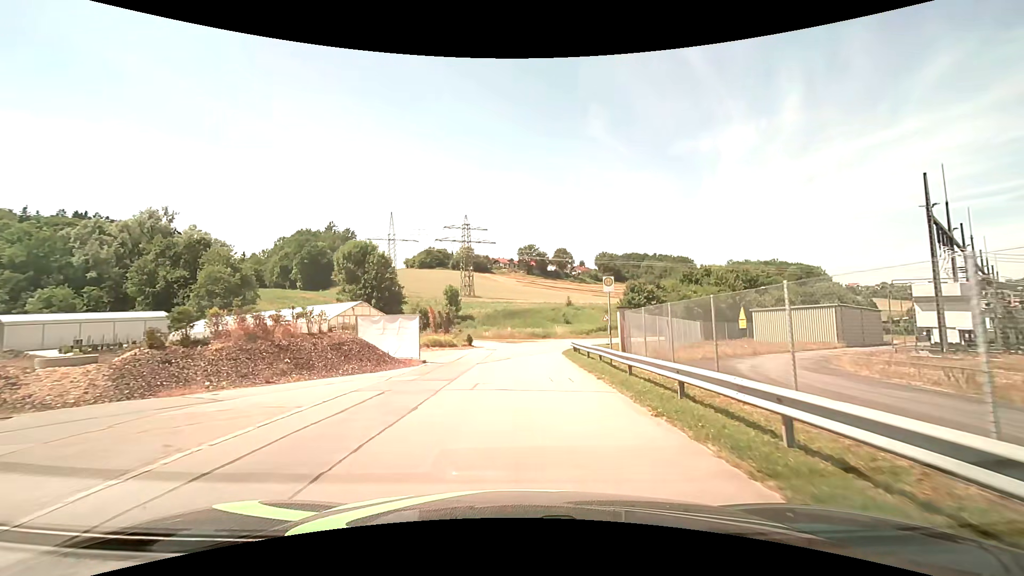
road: residential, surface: asphalt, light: Day
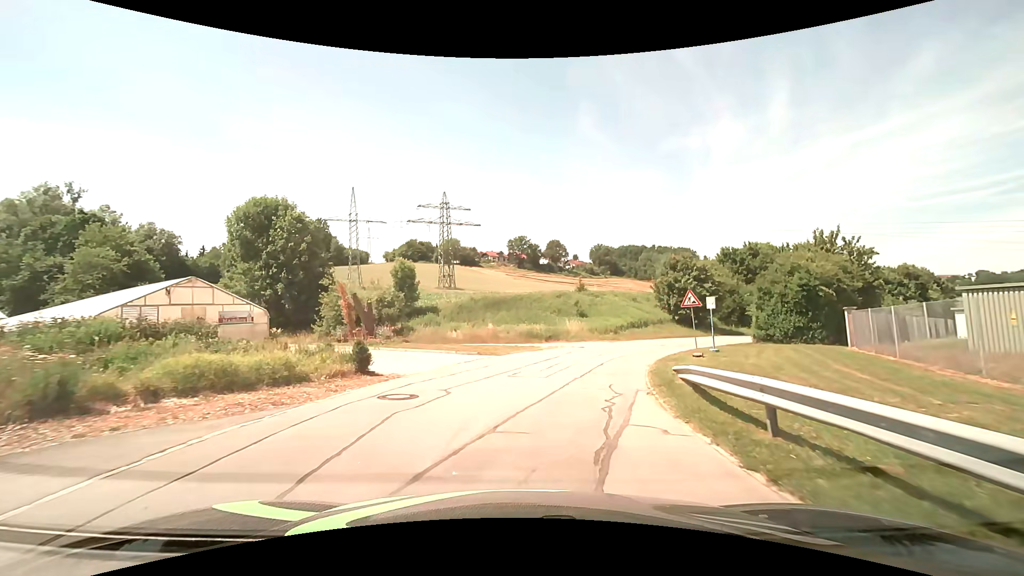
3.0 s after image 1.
(+0.1, +24.7) m; +1°
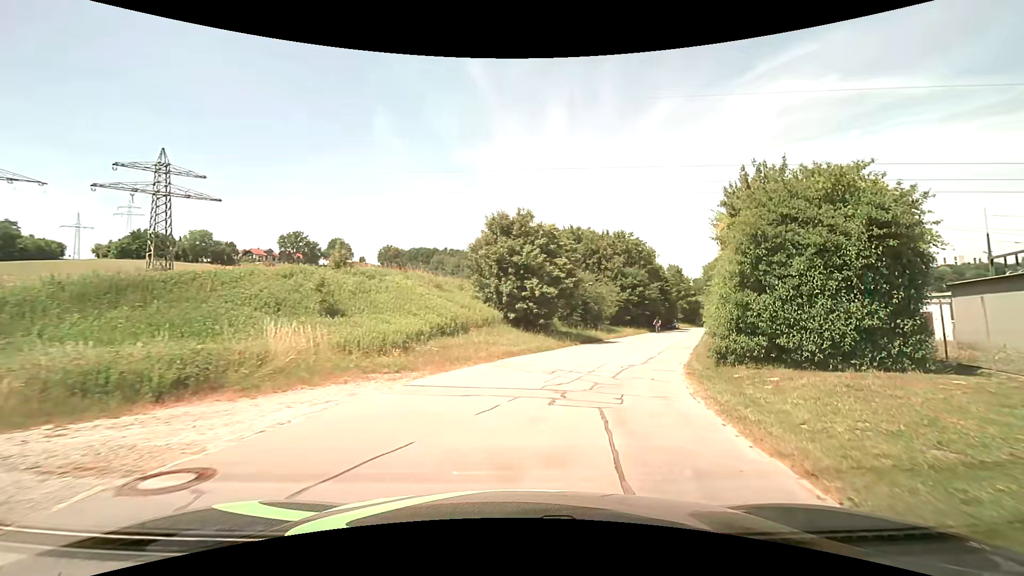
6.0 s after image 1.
(+3.4, +23.7) m; +22°
(+1, +10) (+5, +19) (+8, +29) (+12, +38) (+16, +47) (+19, +57) (+23, +66) (+27, +75) (+31, +84) (+35, +93) m
